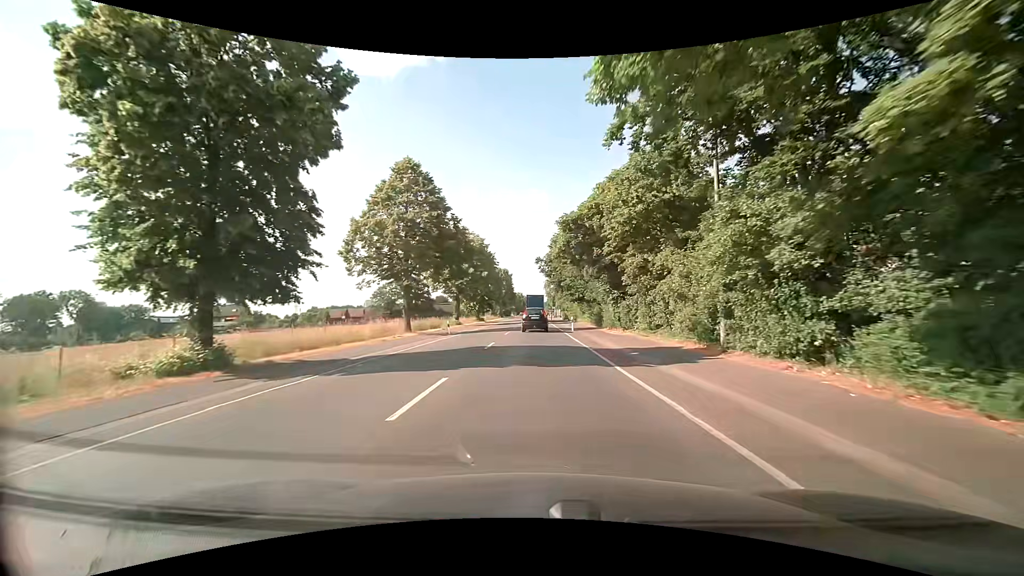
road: primary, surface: asphalt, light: Day
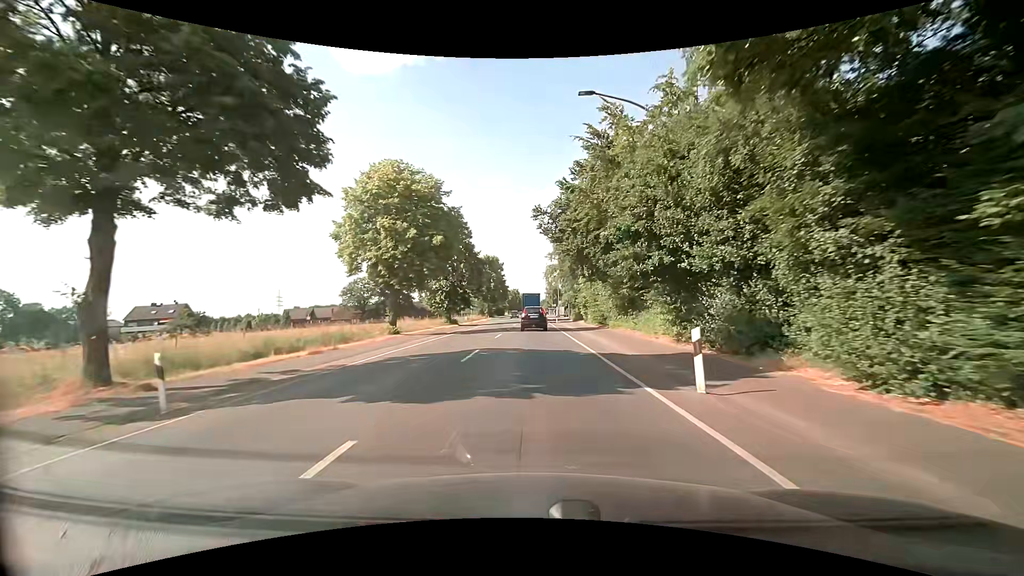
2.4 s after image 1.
(-0.1, +29.2) m; 0°
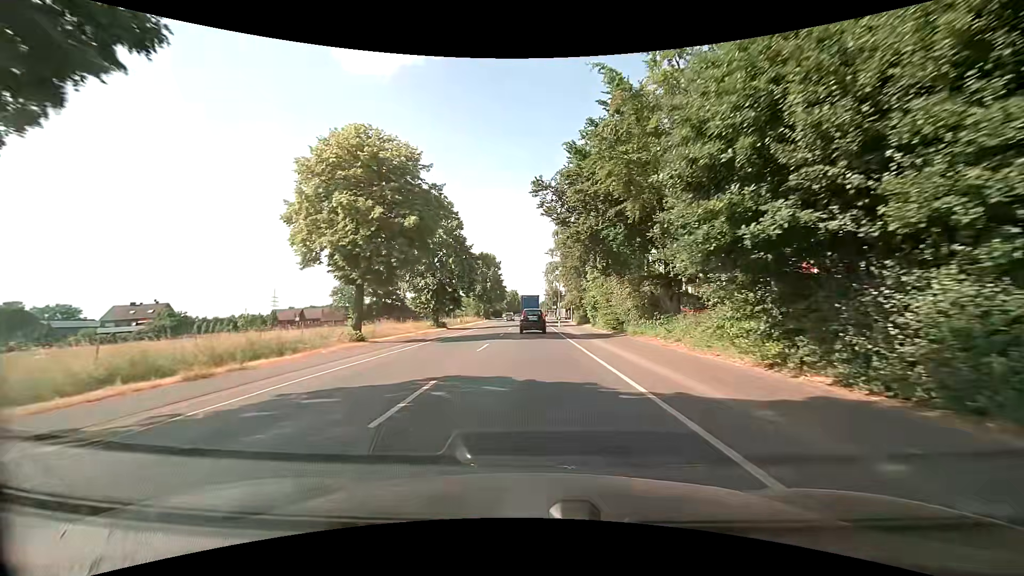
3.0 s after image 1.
(0.0, +7.4) m; 0°
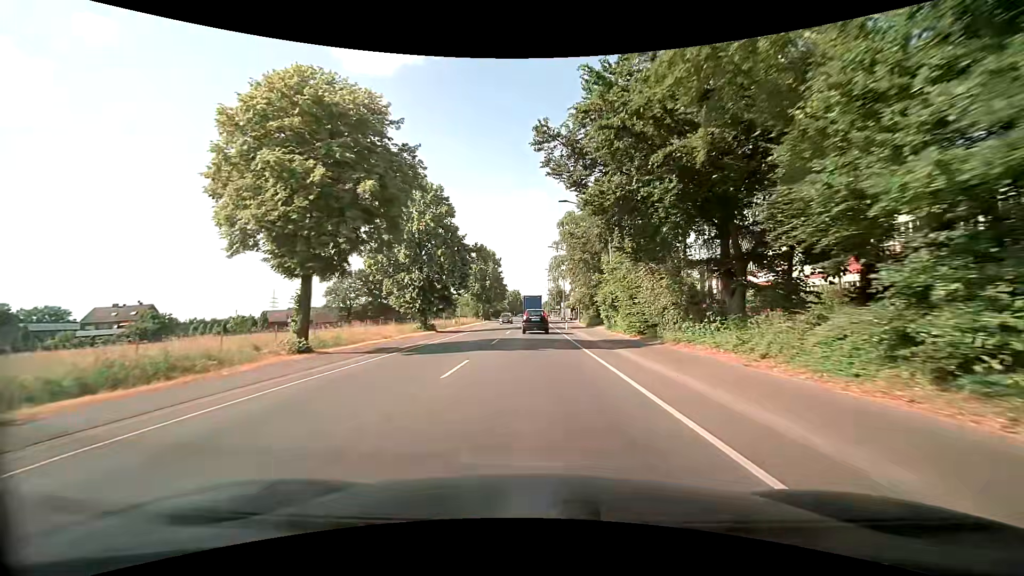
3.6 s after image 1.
(0.0, +7.4) m; 0°
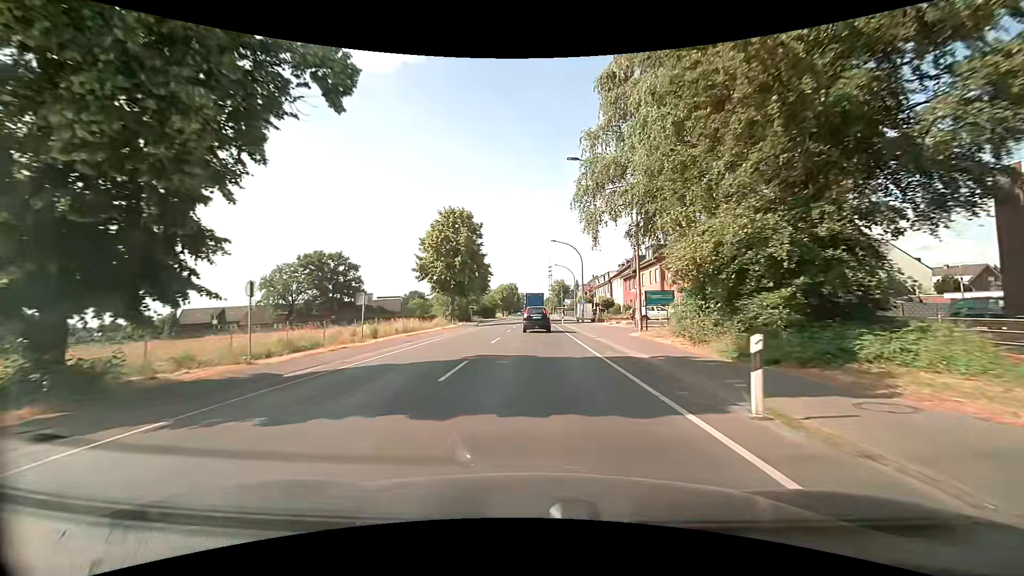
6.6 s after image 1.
(-0.1, +37.0) m; 0°
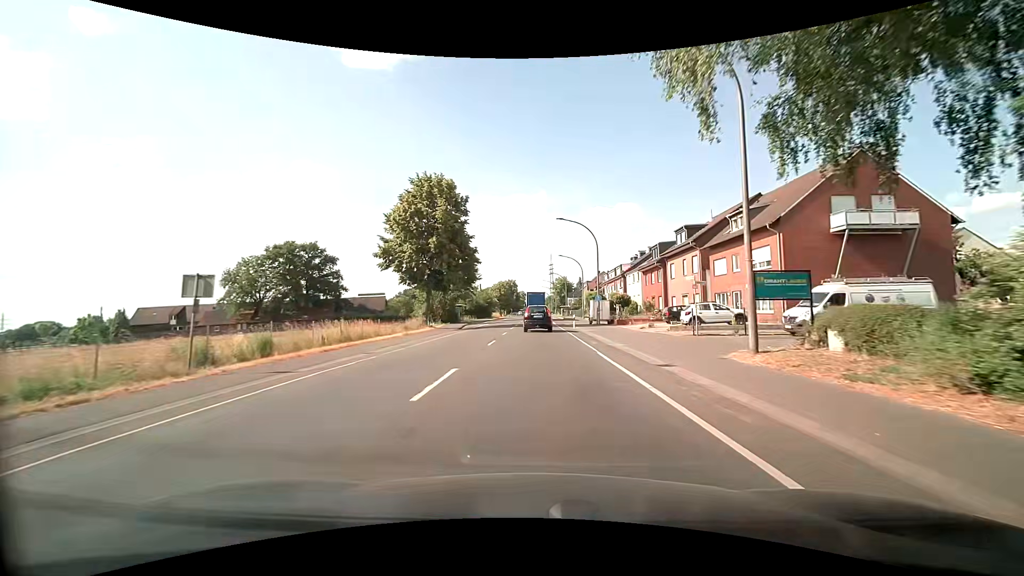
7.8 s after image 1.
(0.0, +14.2) m; 0°
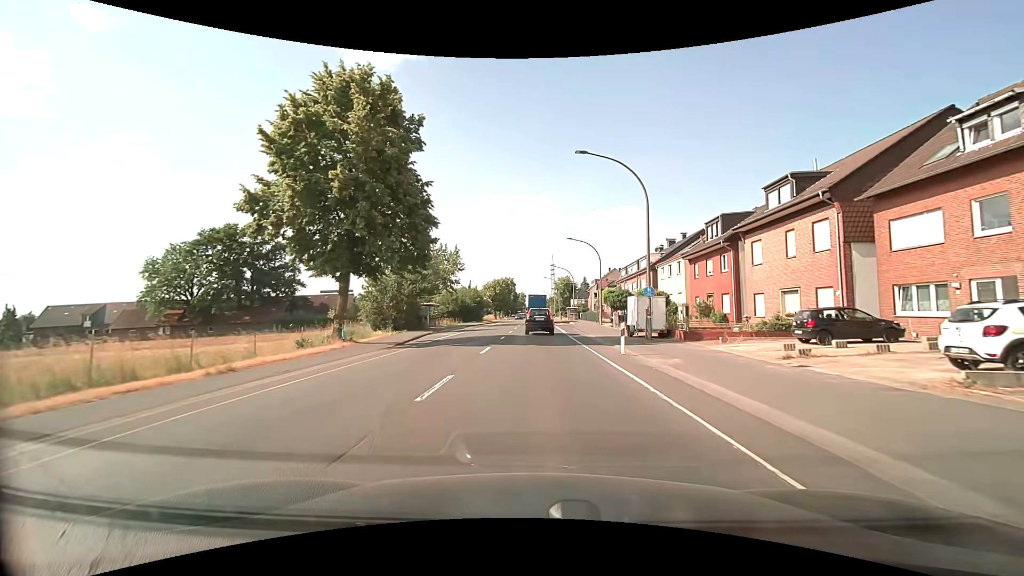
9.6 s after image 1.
(0.0, +20.7) m; 0°
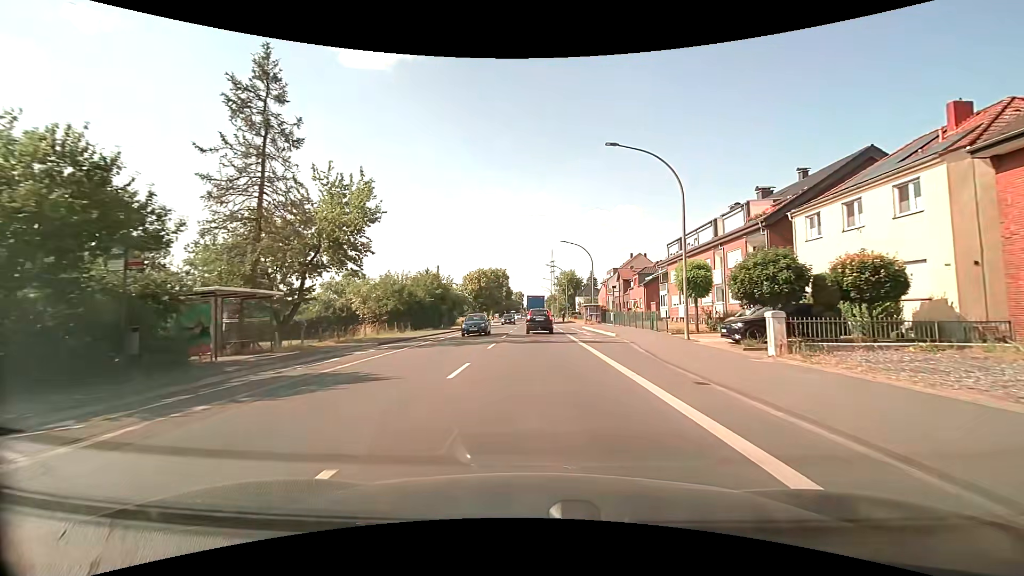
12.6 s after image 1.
(+0.1, +33.0) m; 0°
(0, +10) (0, +20) (0, +30) (0, +40) (0, +50) (0, +60) (0, +70) (0, +80) (0, +90) (0, +100) m
